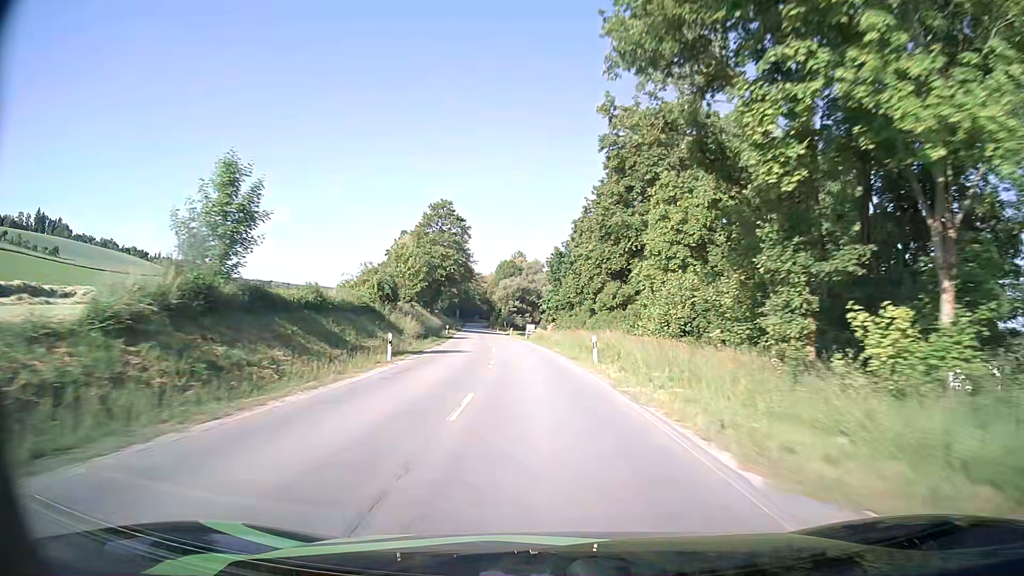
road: secondary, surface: asphalt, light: Day
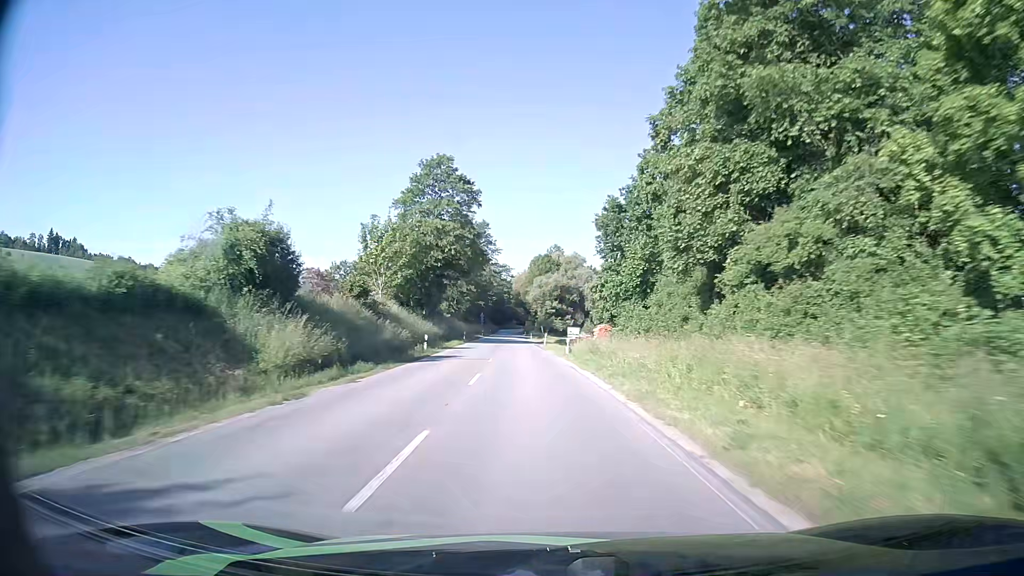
(-0.8, +28.9) m; -3°
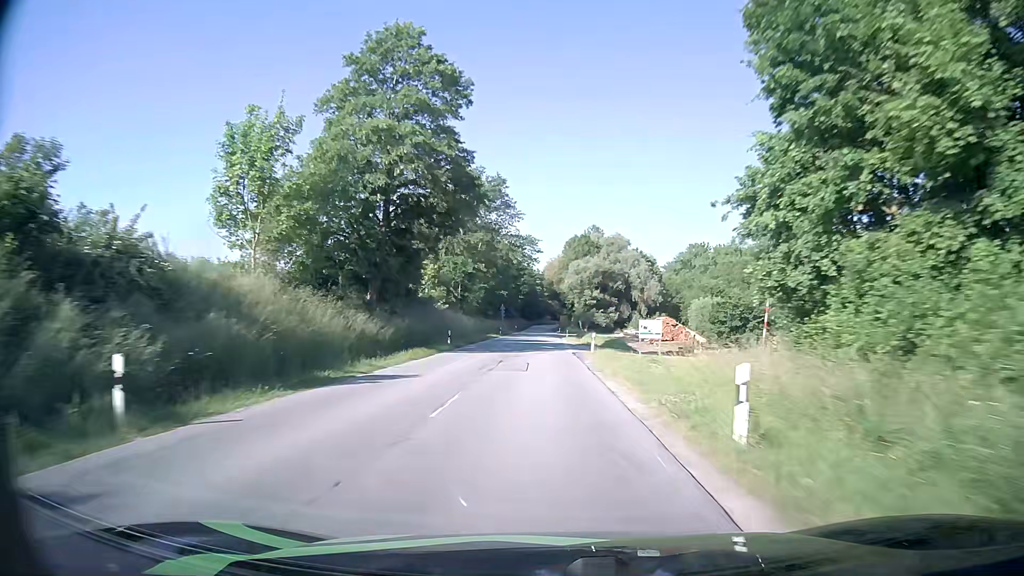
(-0.8, +29.4) m; -3°
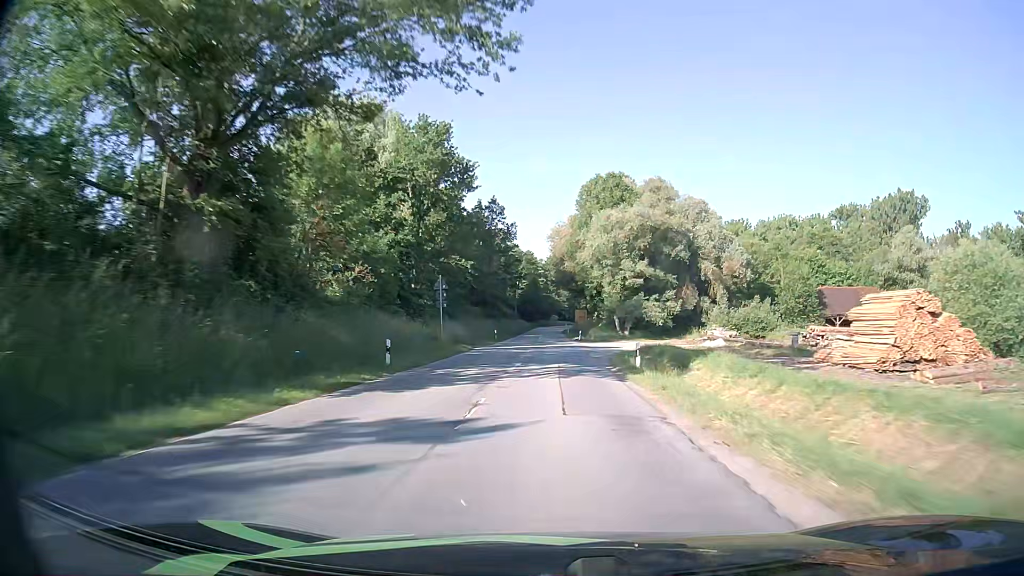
(-0.8, +58.7) m; -1°
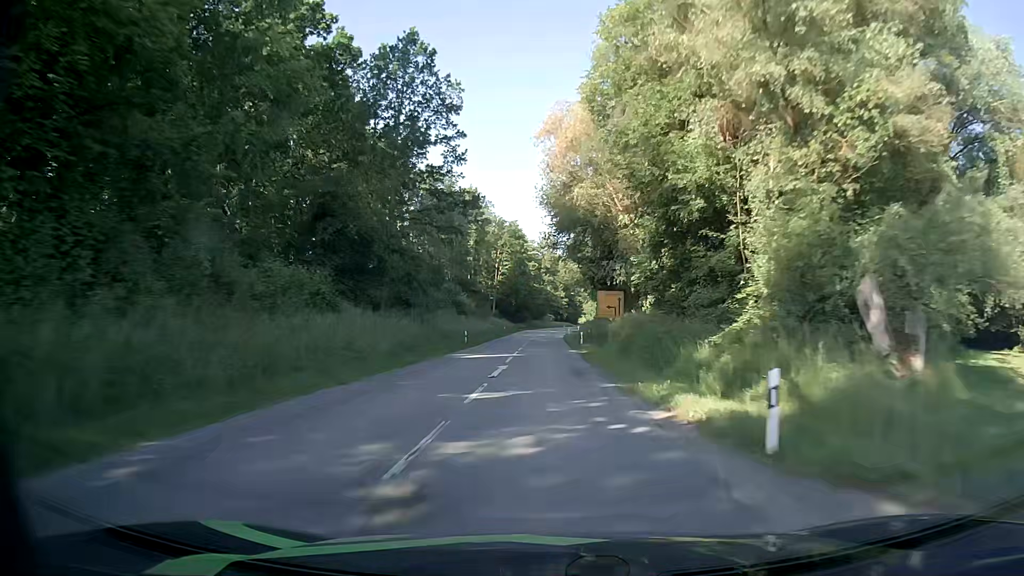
(+0.2, +57.6) m; 0°
(0, +10) (0, +20) (0, +30) (0, +40) (0, +50) (0, +60) (0, +70) (0, +80) (0, +90) (+1, +100) m
